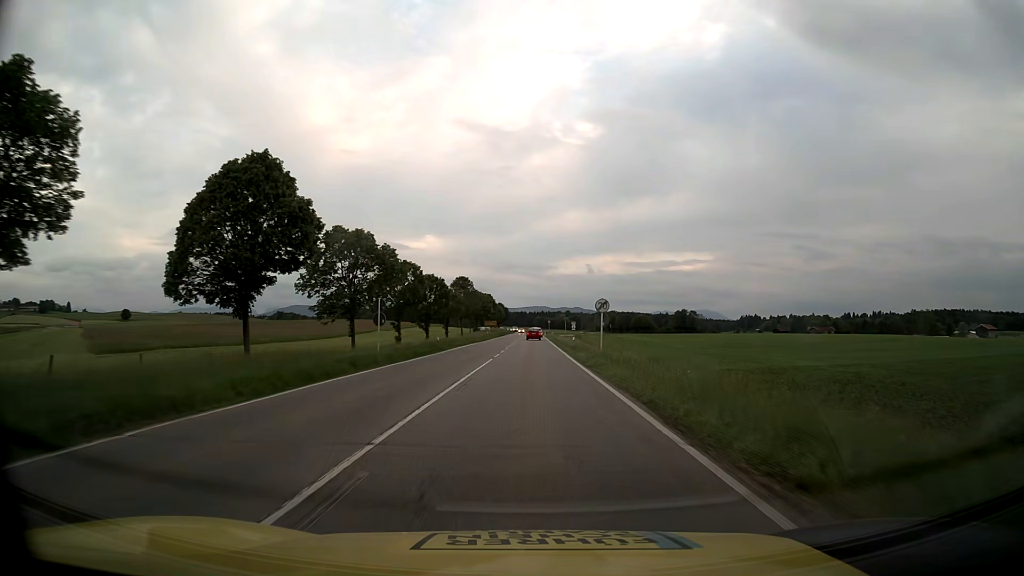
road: primary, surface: asphalt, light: Day
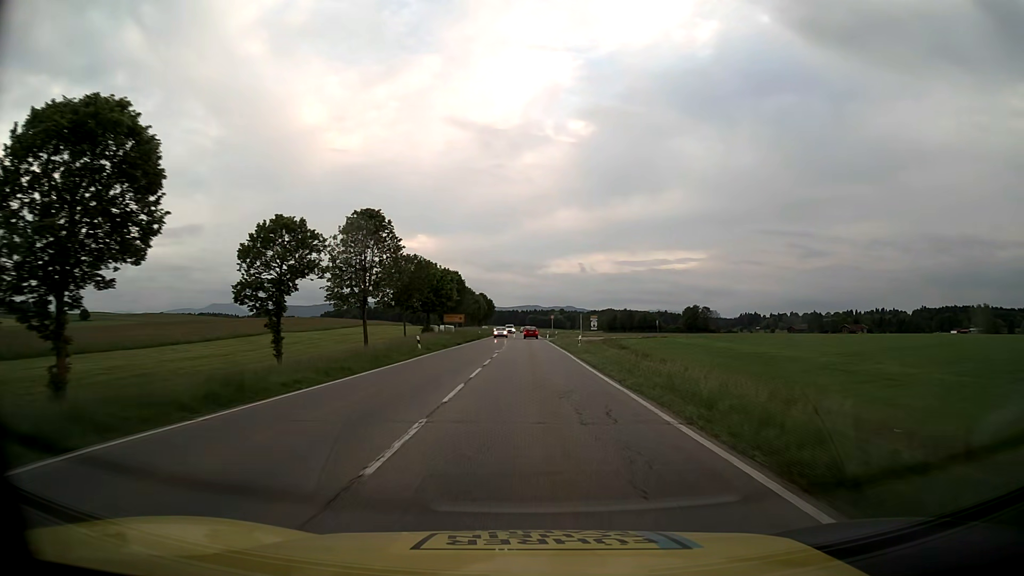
(+0.2, +57.2) m; +1°
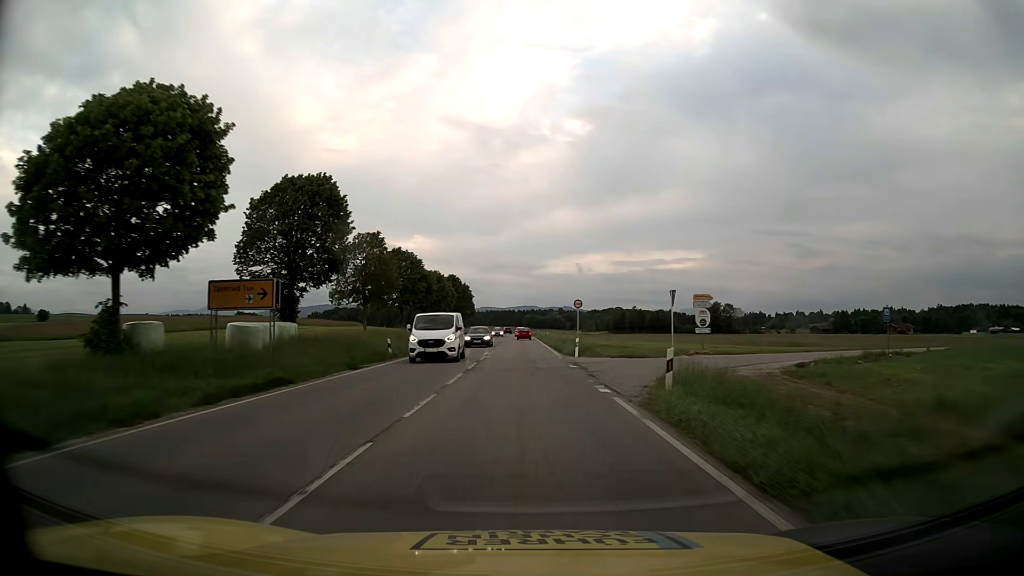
(+0.3, +57.4) m; +1°
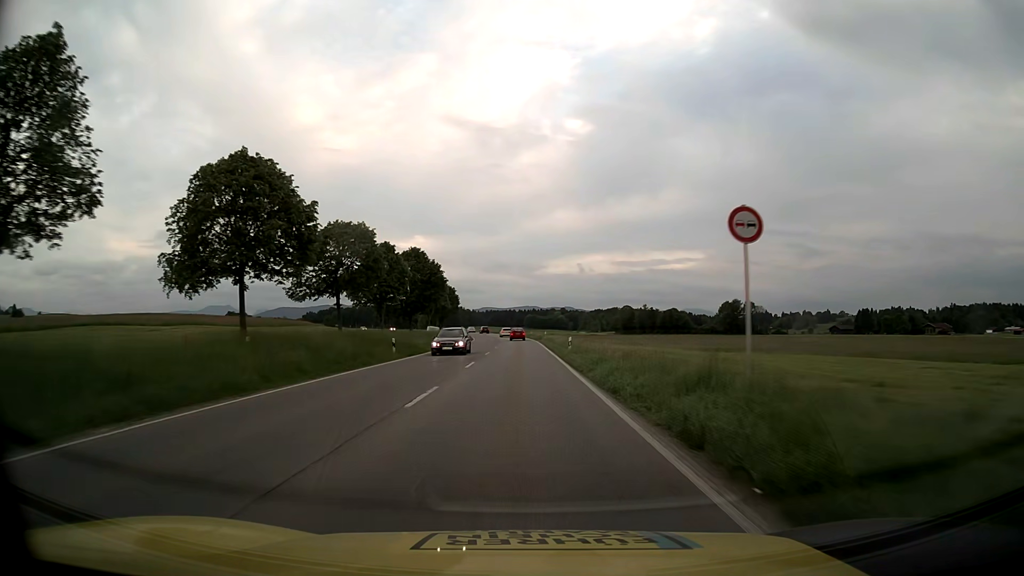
(-0.1, +35.7) m; 0°
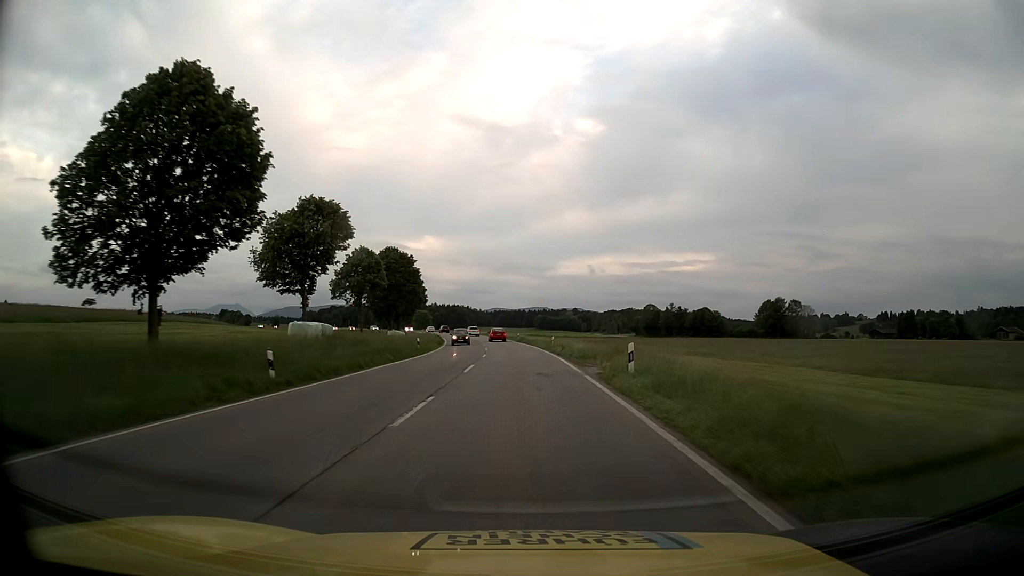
(-0.5, +50.6) m; -1°
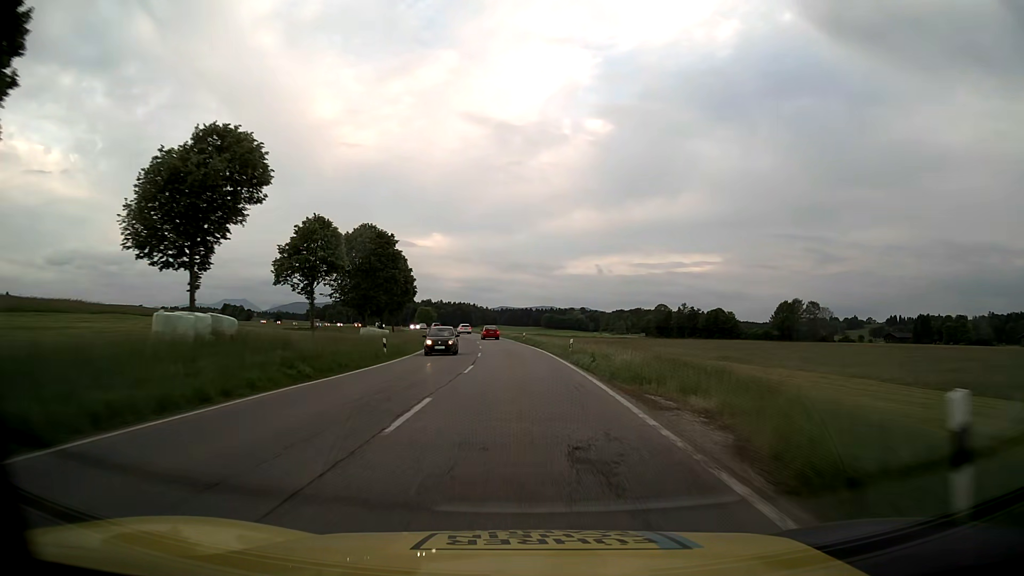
(-0.1, +12.8) m; -1°
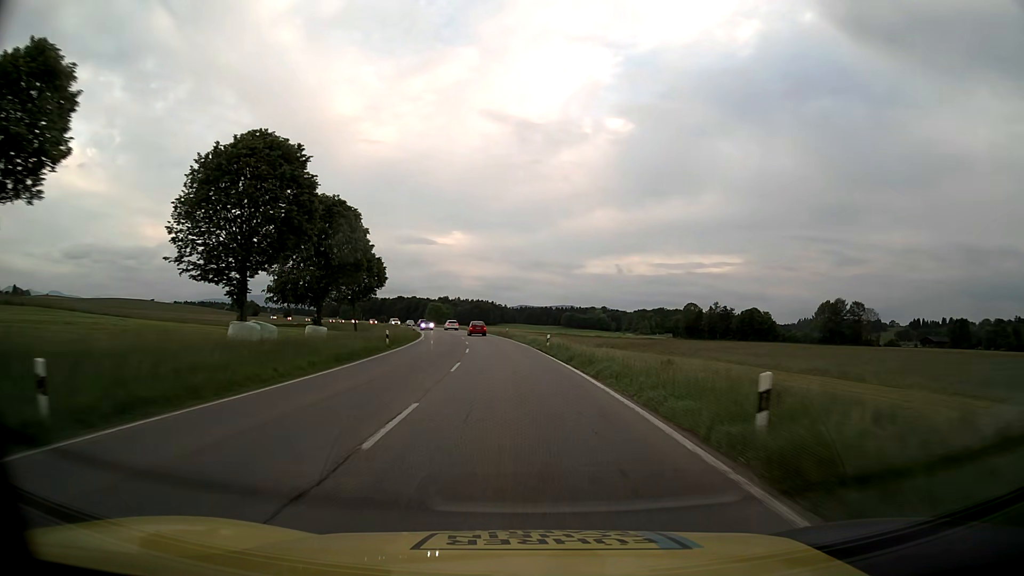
(-0.3, +25.4) m; -2°
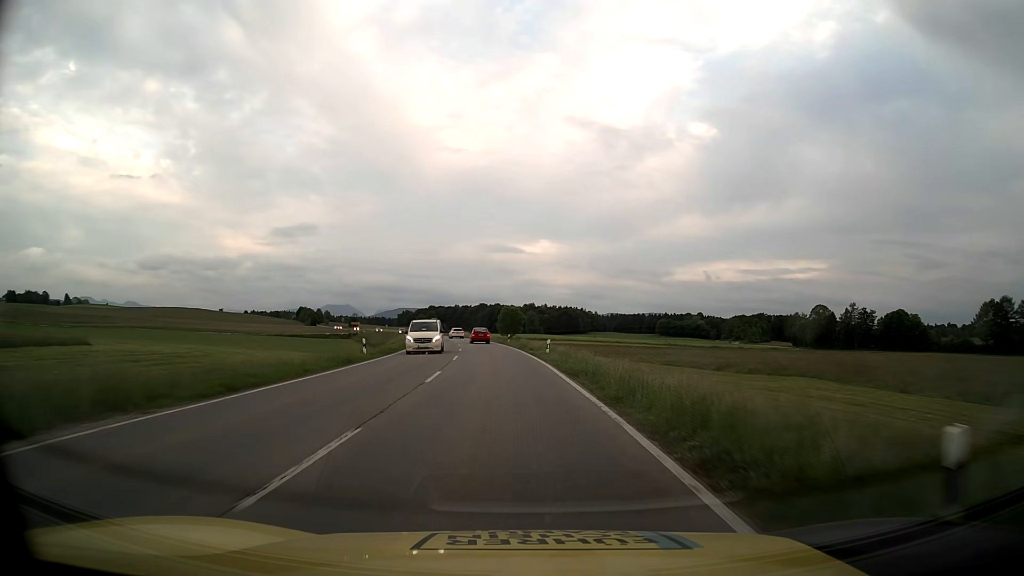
(-3.6, +62.6) m; -7°
(0, +10) (0, +20) (-1, +30) (-2, +40) (-3, +50) (-4, +60) (-6, +70) (-7, +80) (-9, +89) (-11, +99) m
